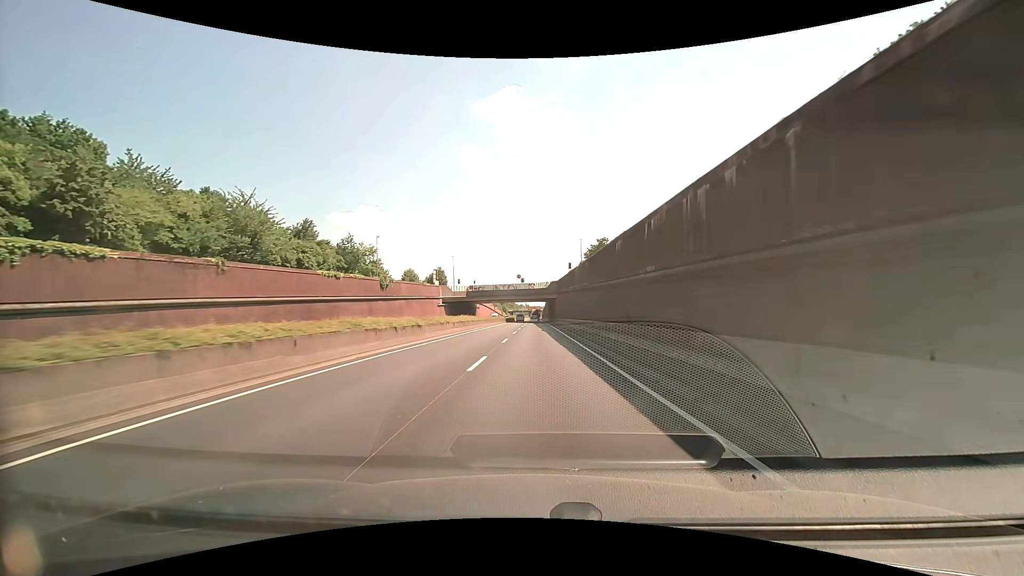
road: trunk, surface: asphalt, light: Day
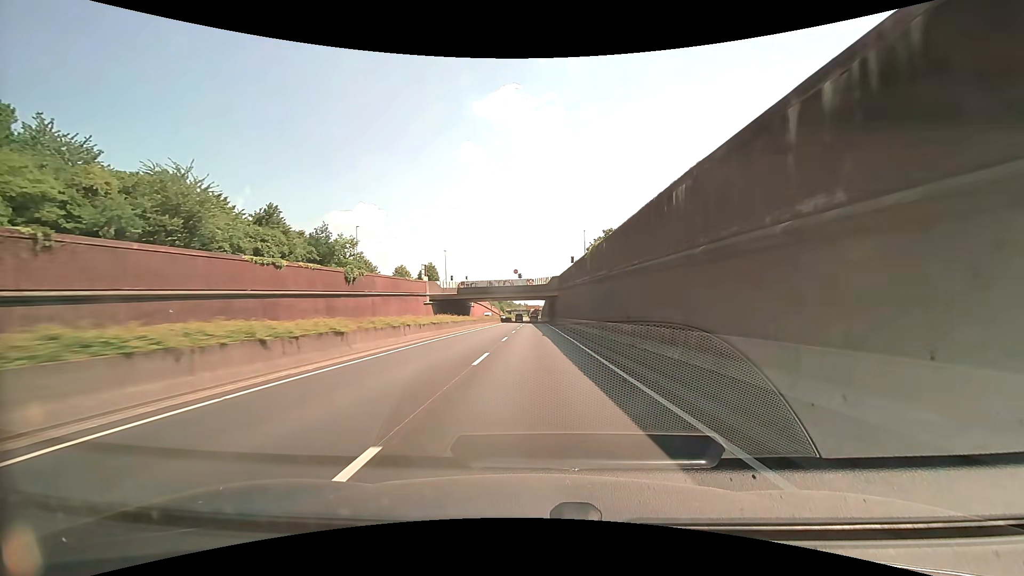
(0.0, +10.8) m; 0°
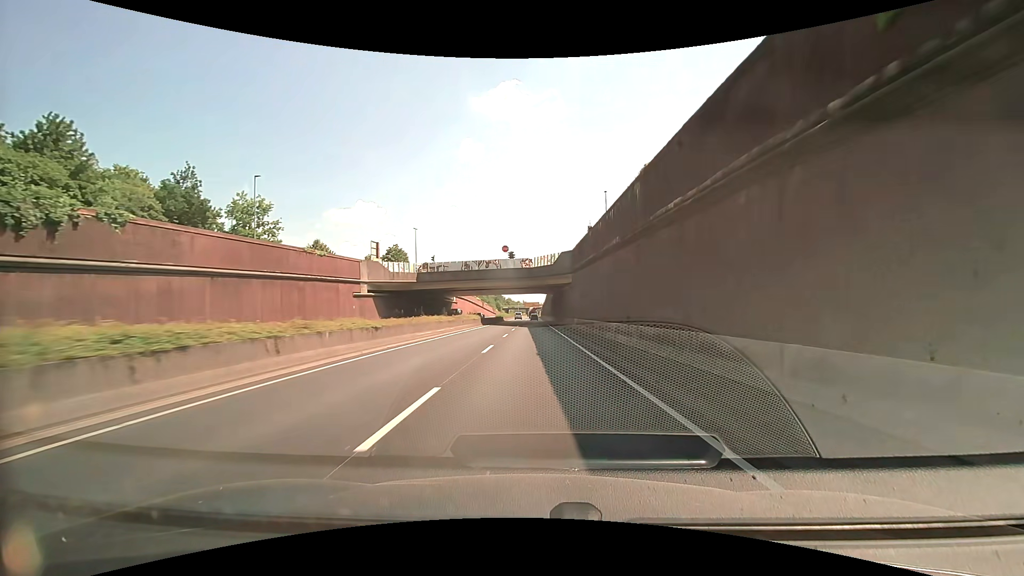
(+0.1, +32.5) m; 0°
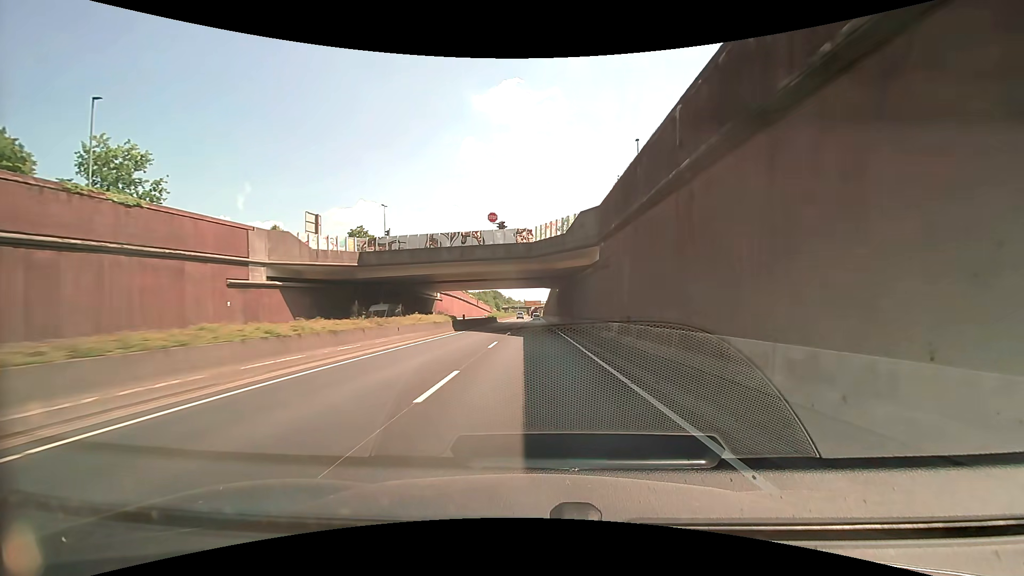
(0.0, +21.6) m; 0°
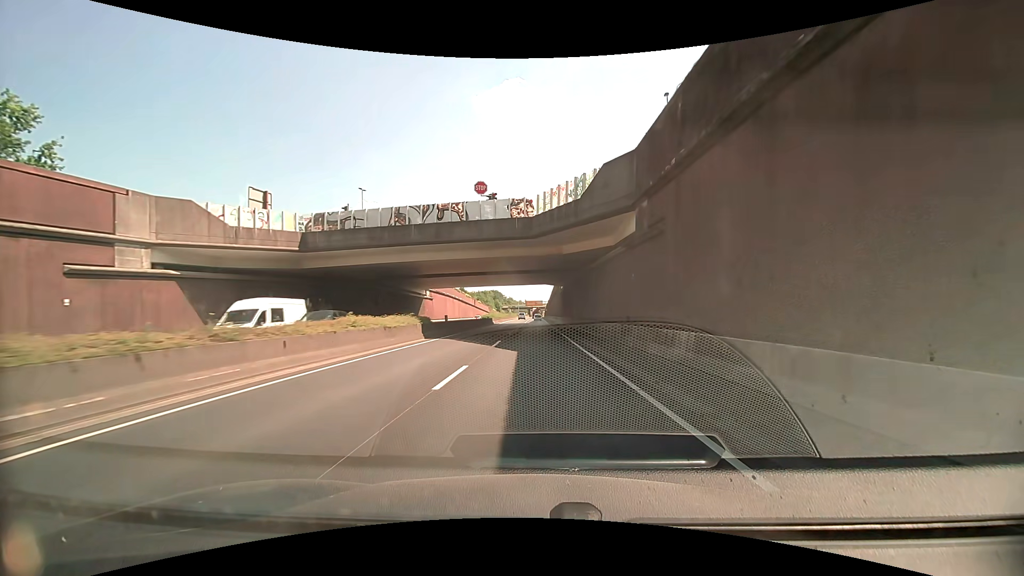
(0.0, +10.8) m; 0°
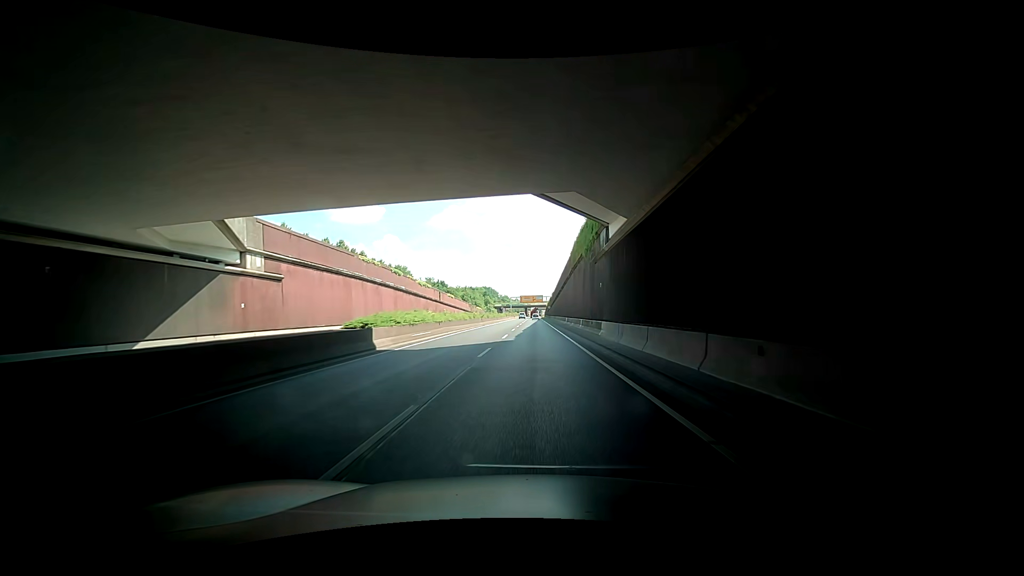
(0.0, +54.0) m; +3°
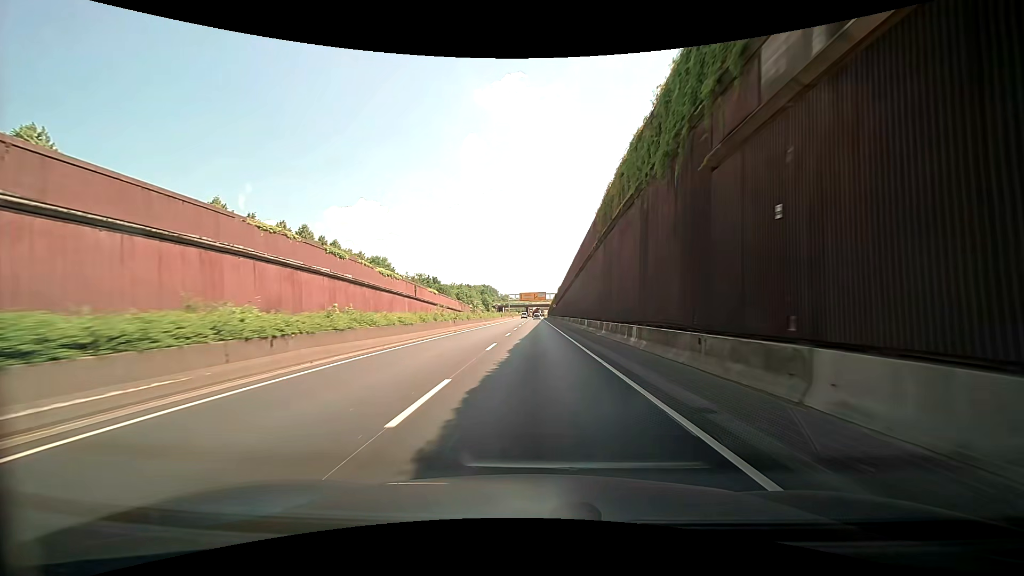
(-0.2, +21.6) m; -2°
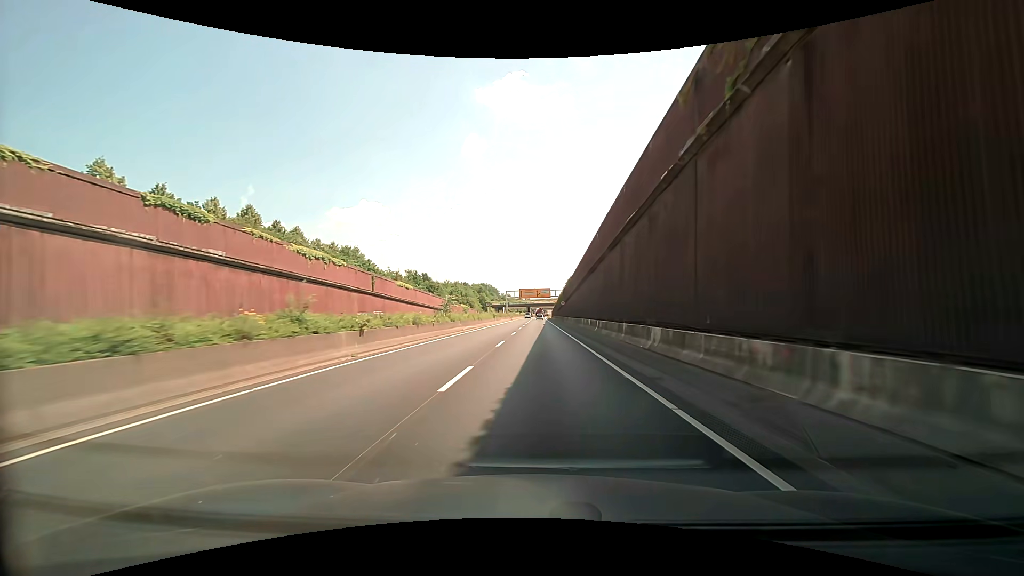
(-0.2, +21.5) m; -1°
(0, +10) (0, +20) (0, +30) (0, +40) (0, +50) (0, +60) (0, +70) (+1, +80) (+1, +90) (+1, +100) m
